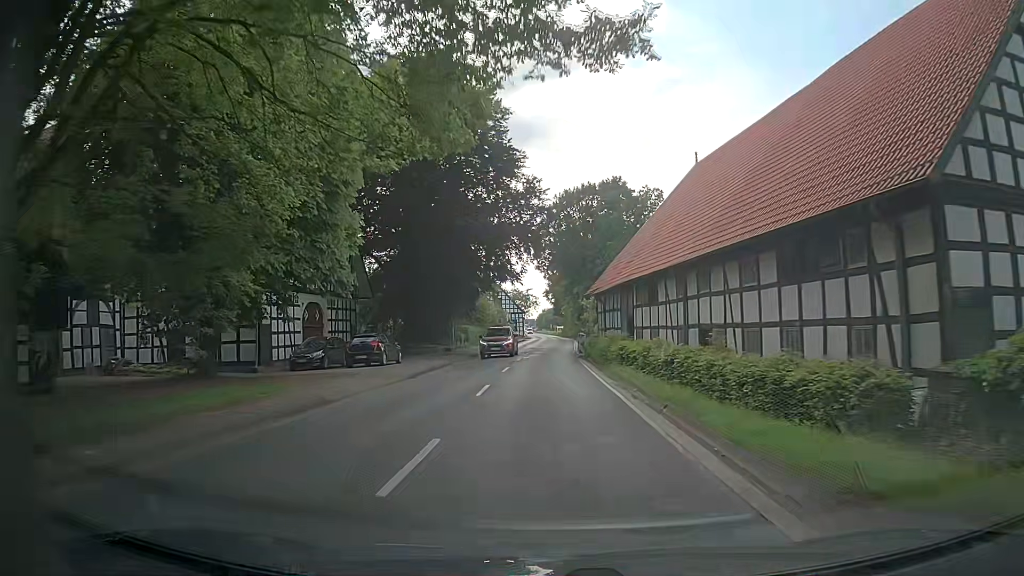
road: primary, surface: asphalt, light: Day
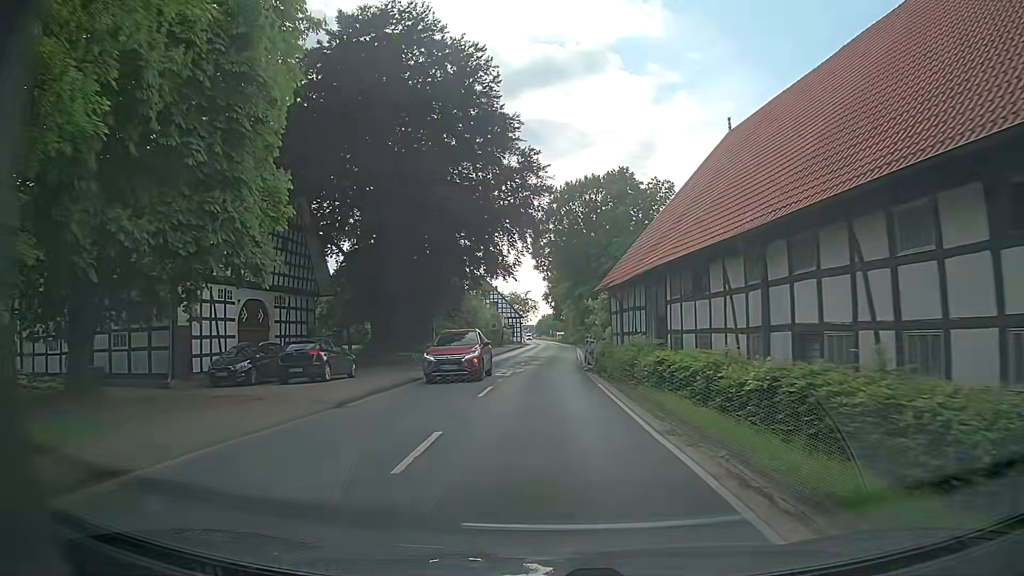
(-0.1, +7.8) m; -1°
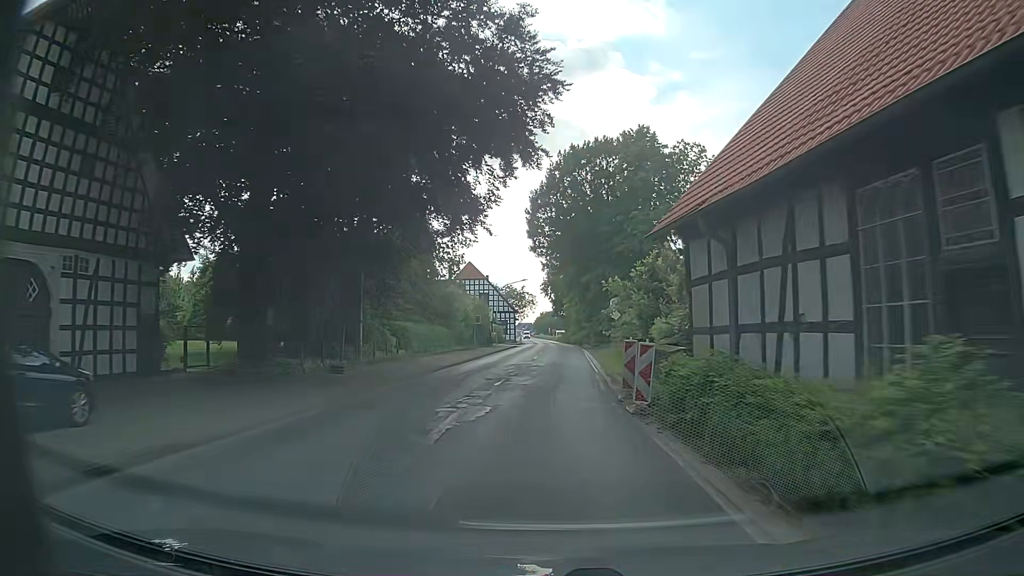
(+0.2, +15.7) m; +1°
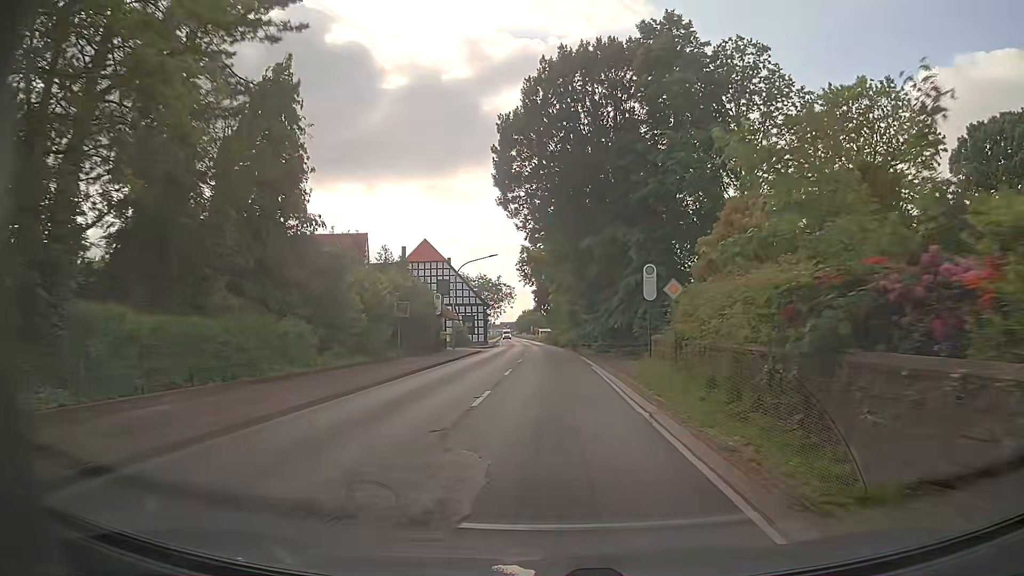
(+0.1, +23.6) m; +1°
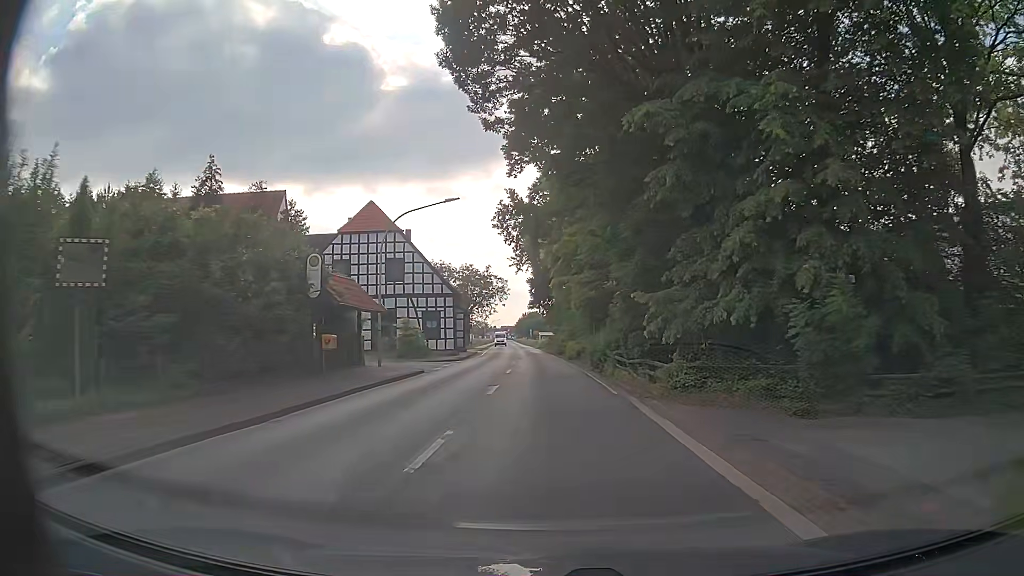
(+0.2, +23.6) m; 0°
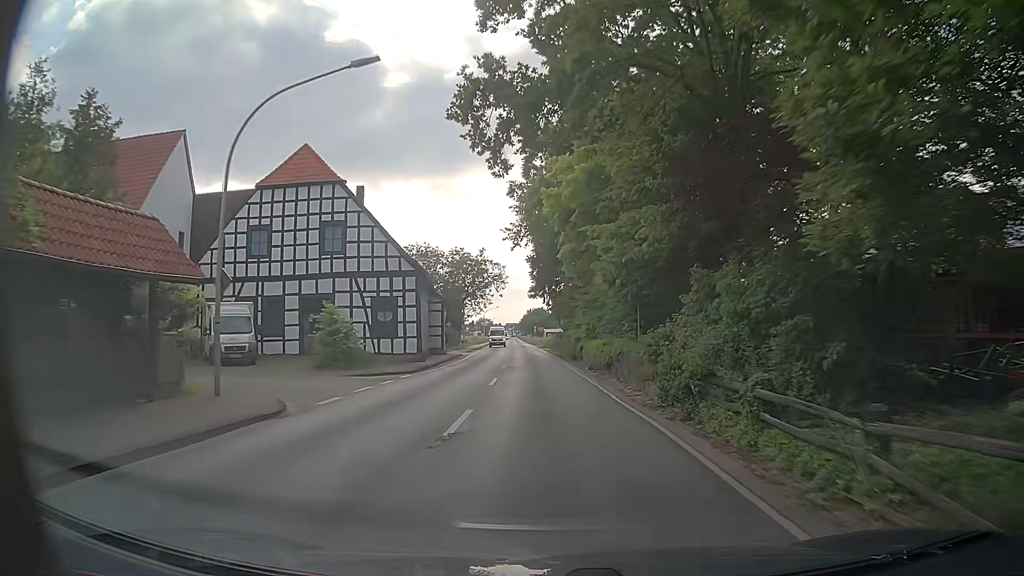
(-0.1, +15.8) m; -1°
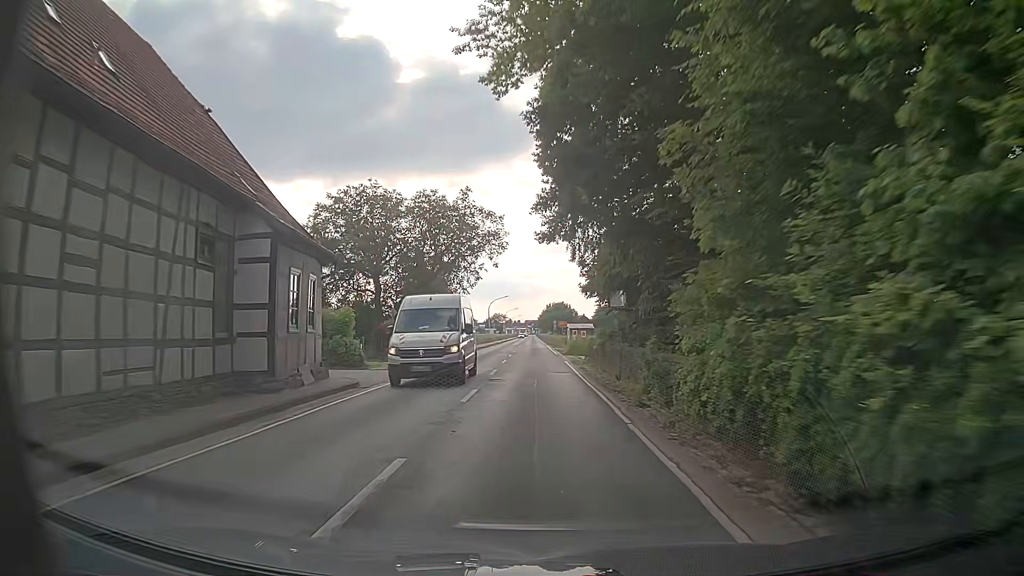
(-0.3, +31.7) m; -1°
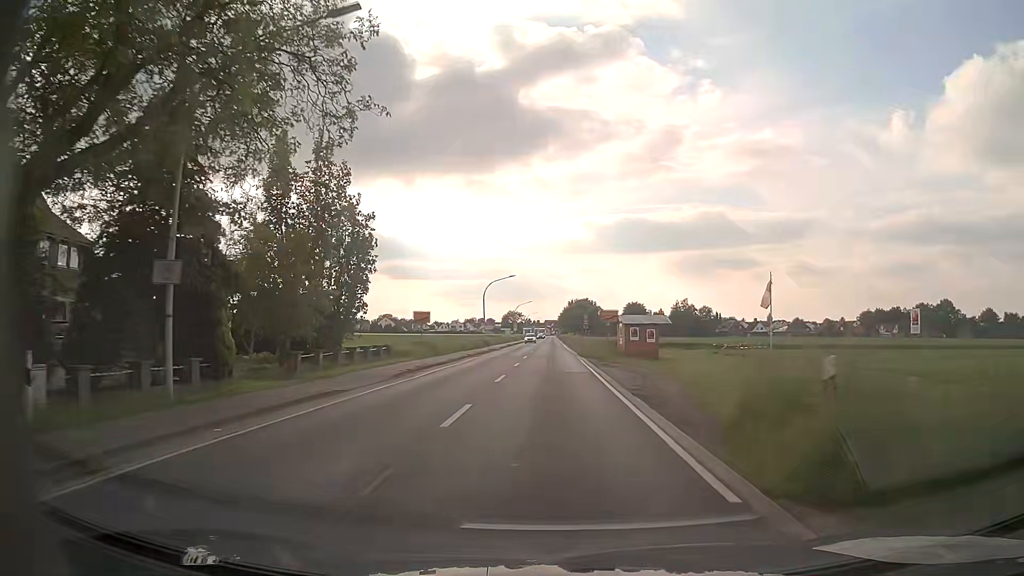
(-0.9, +39.7) m; -2°
(0, +10) (0, +20) (0, +30) (0, +40) (0, +50) (0, +60) (0, +70) (0, +80) (0, +90) (0, +100) m
